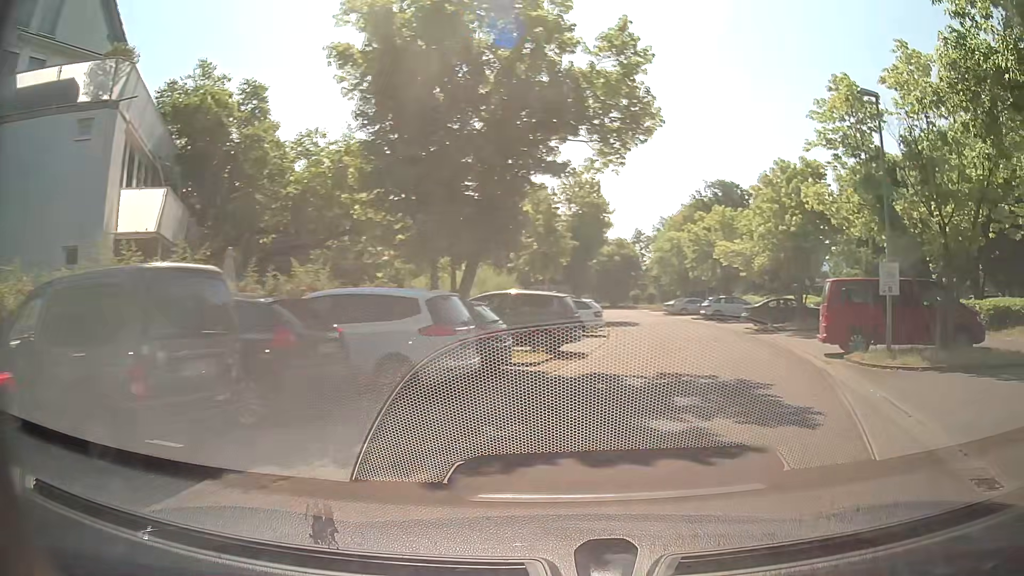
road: residential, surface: asphalt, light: Day
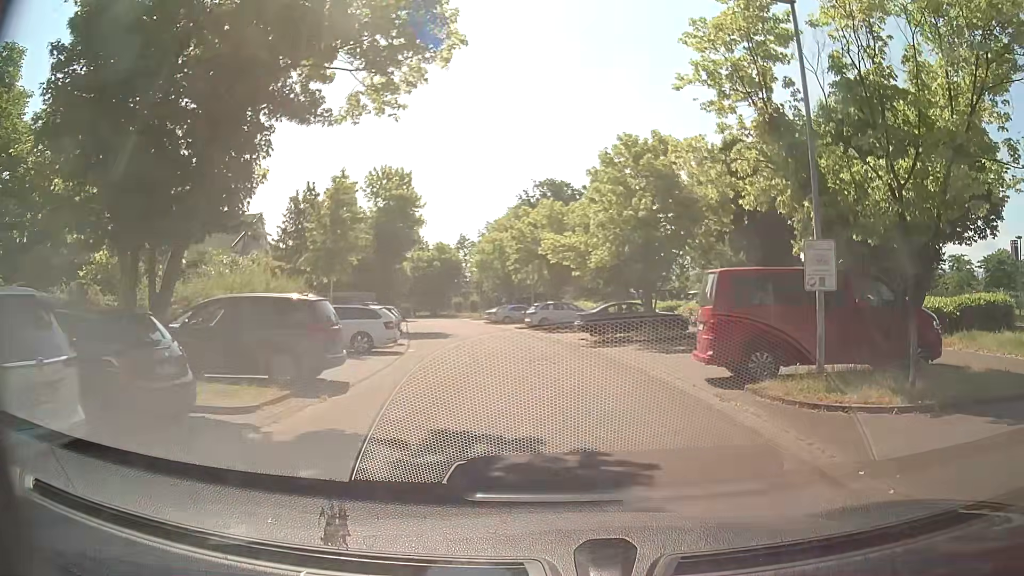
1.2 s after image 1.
(+0.8, +6.0) m; +12°
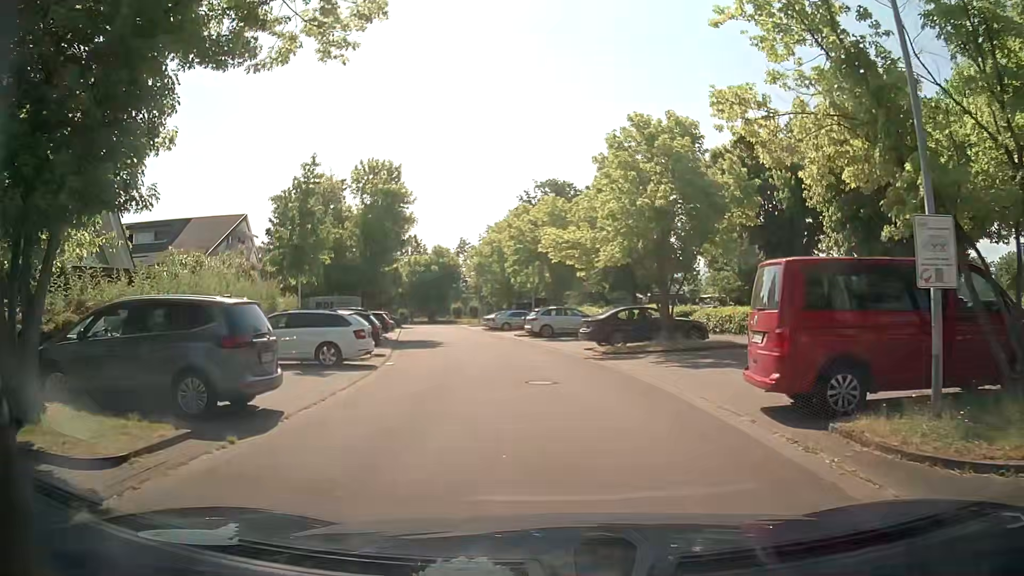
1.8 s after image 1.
(0.0, +3.4) m; 0°
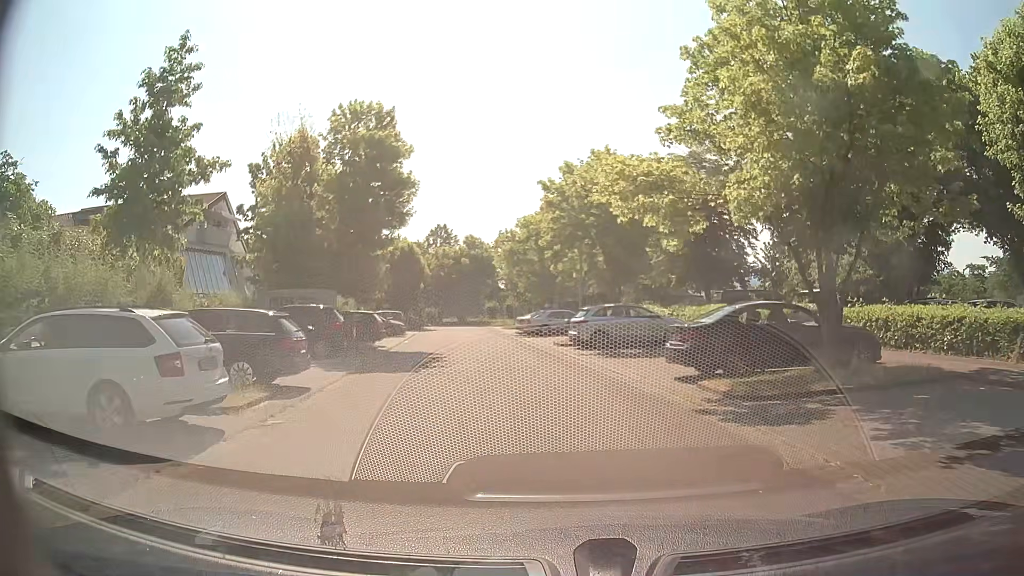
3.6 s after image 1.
(-0.3, +10.7) m; -4°
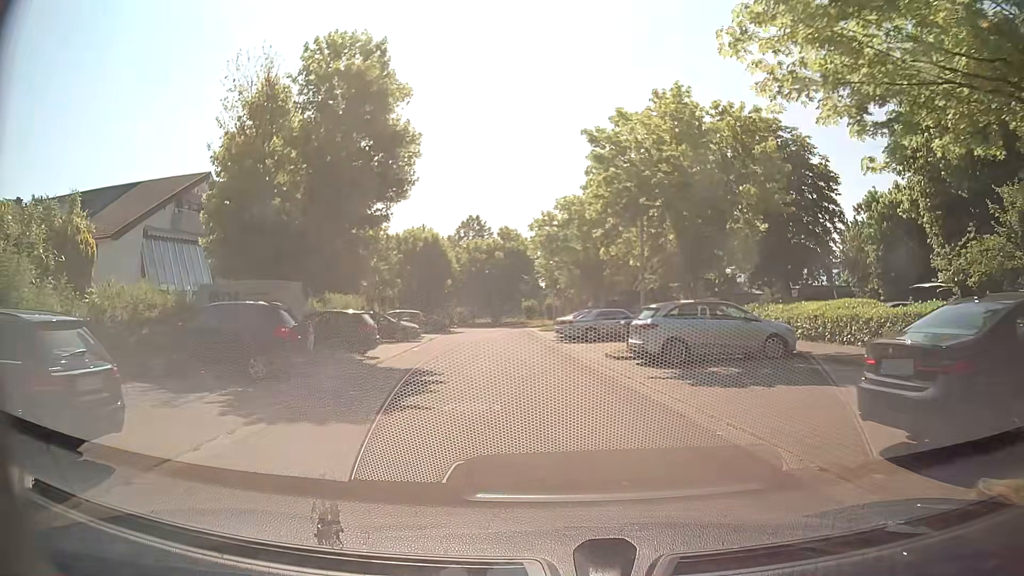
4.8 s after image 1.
(-0.1, +7.3) m; -3°
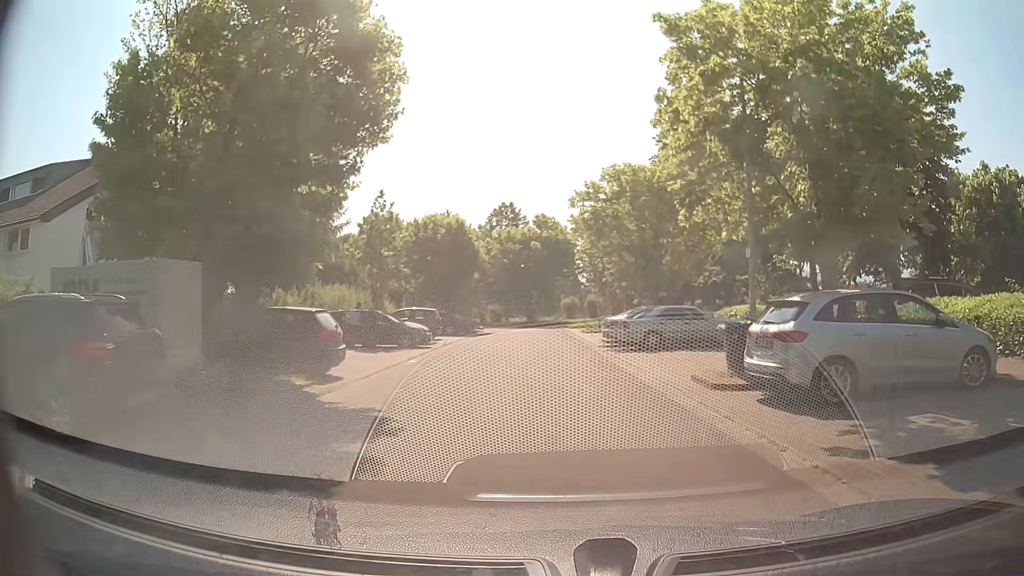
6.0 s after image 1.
(-0.2, +7.4) m; -2°
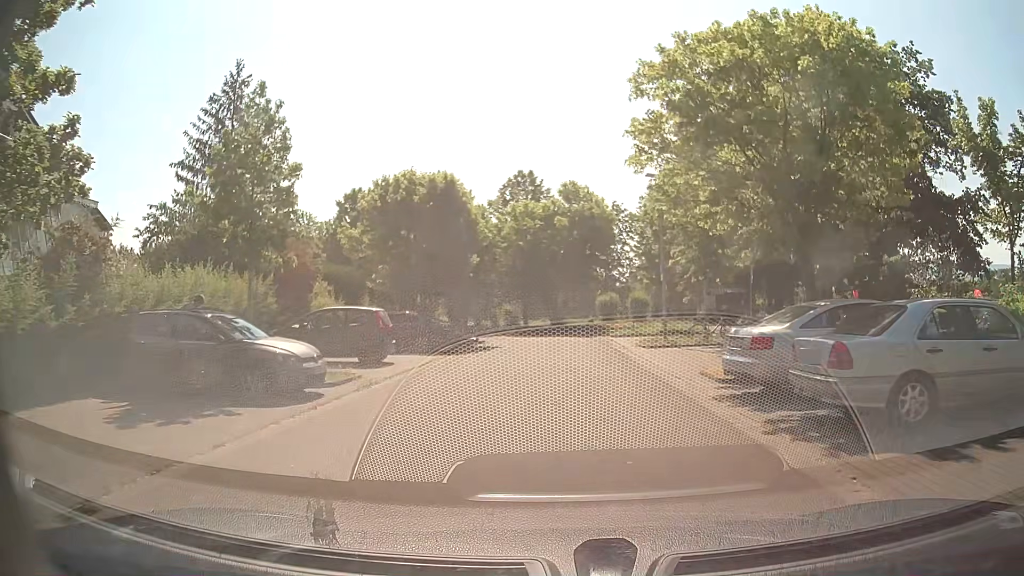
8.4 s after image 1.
(-0.6, +14.9) m; -3°
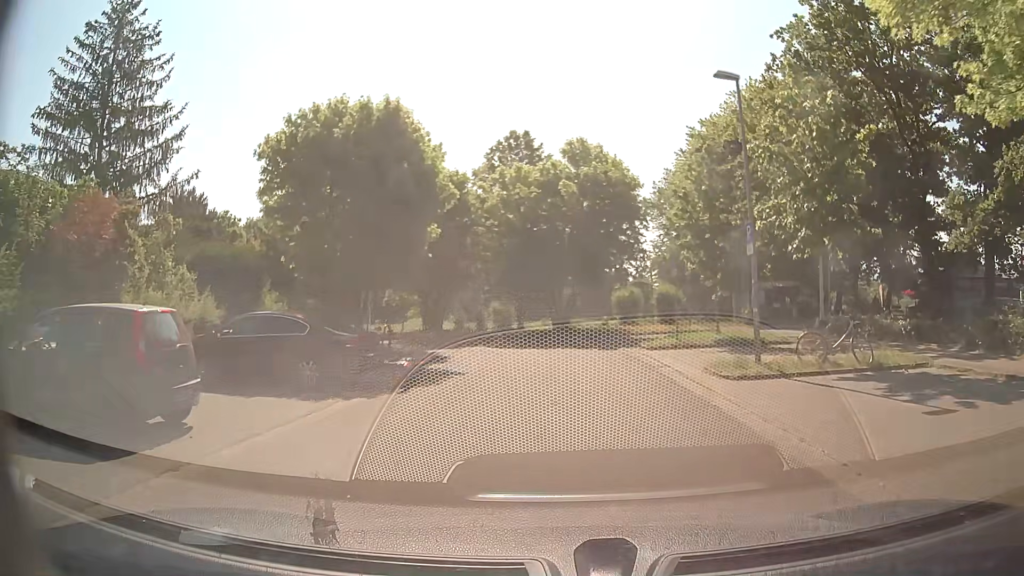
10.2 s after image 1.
(-0.1, +11.1) m; -1°
